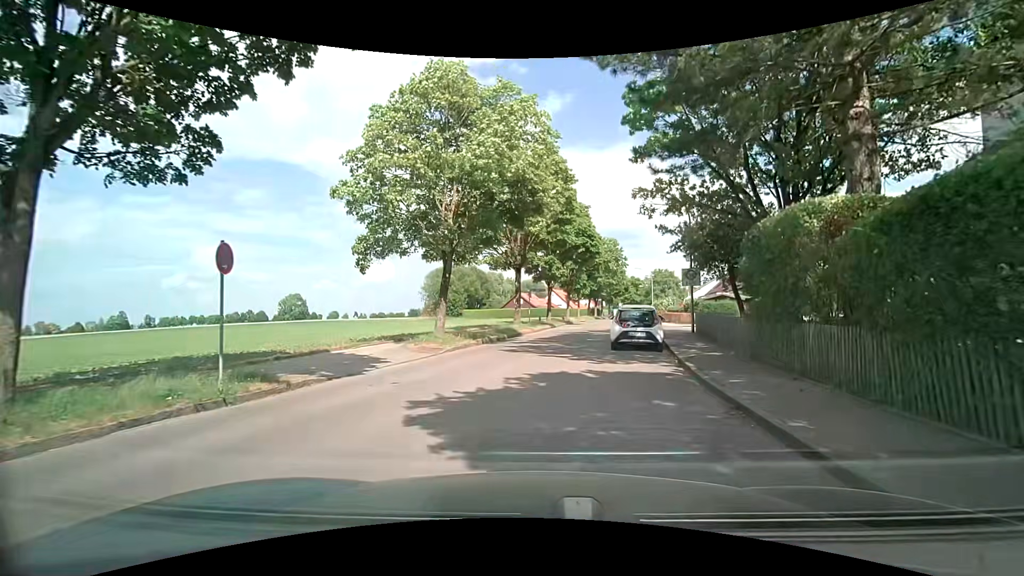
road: residential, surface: asphalt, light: Day
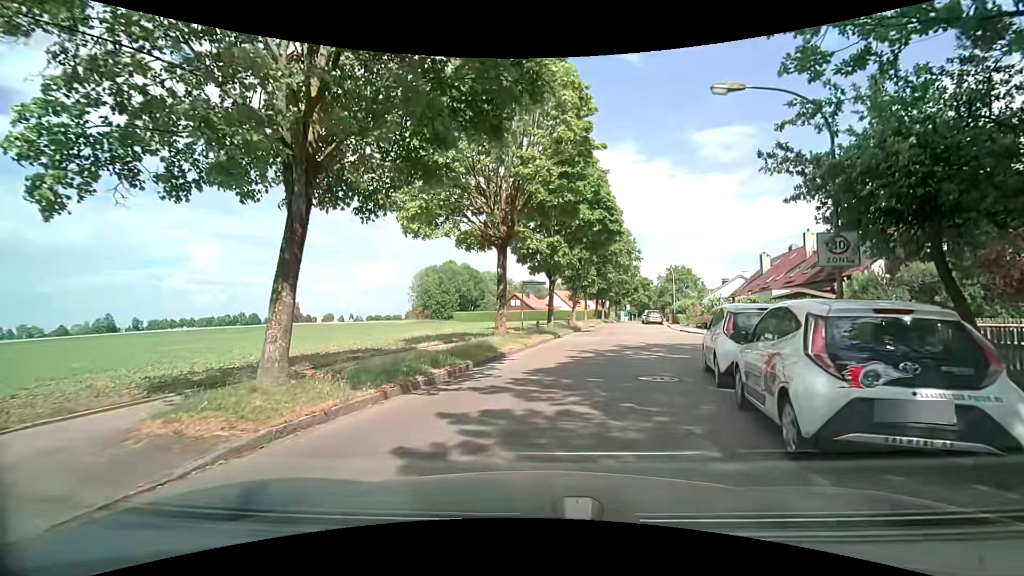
(0.0, +11.7) m; +1°
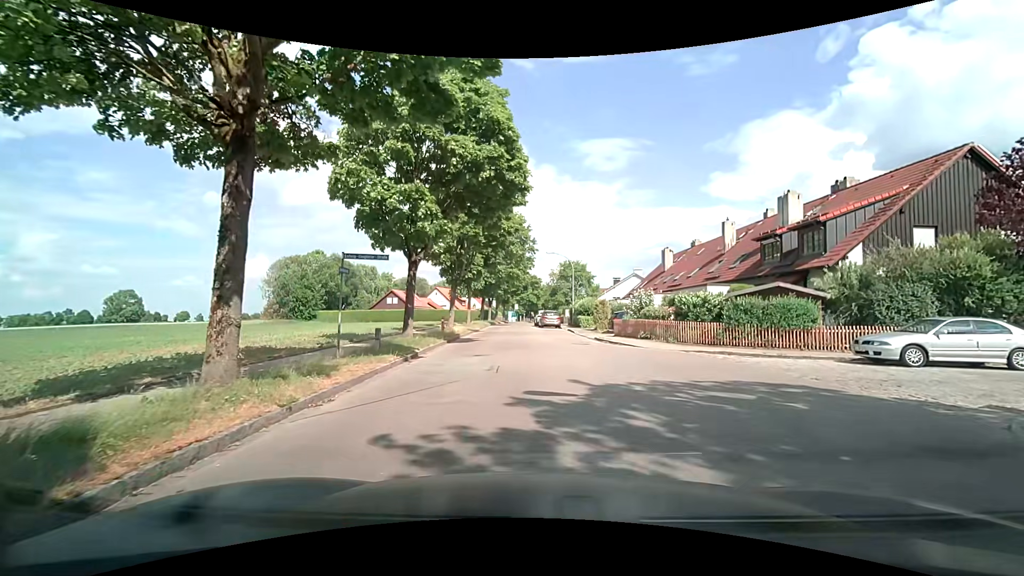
(+0.7, +11.4) m; +13°
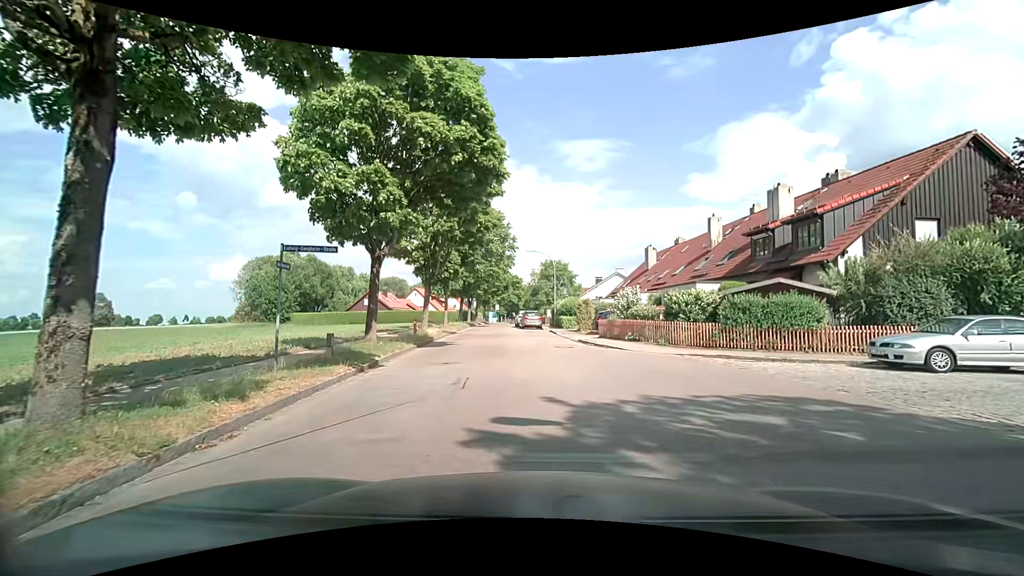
(0.0, +1.9) m; +1°
